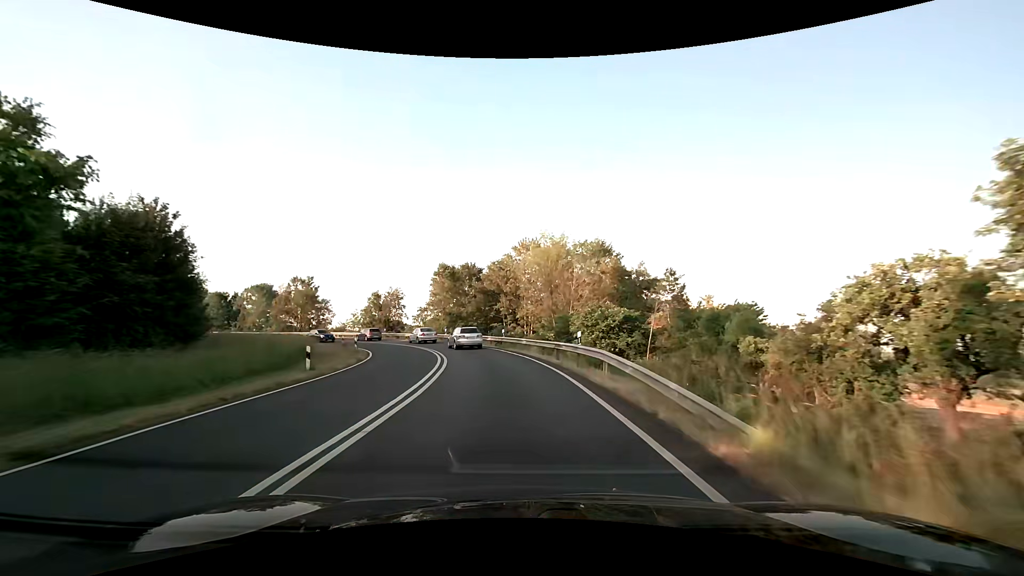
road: trunk_link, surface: asphalt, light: Day
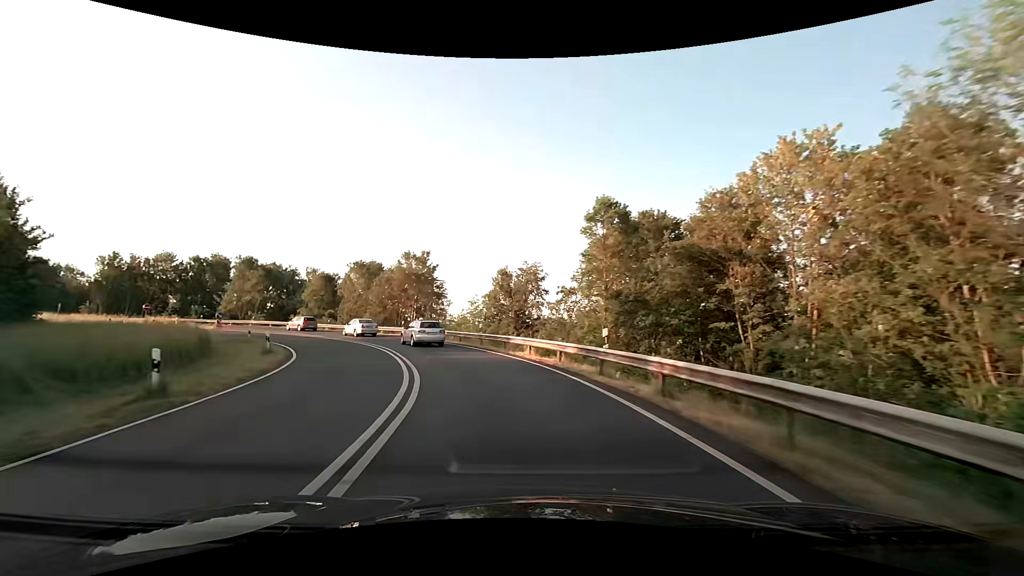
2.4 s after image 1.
(-4.5, +35.4) m; -18°
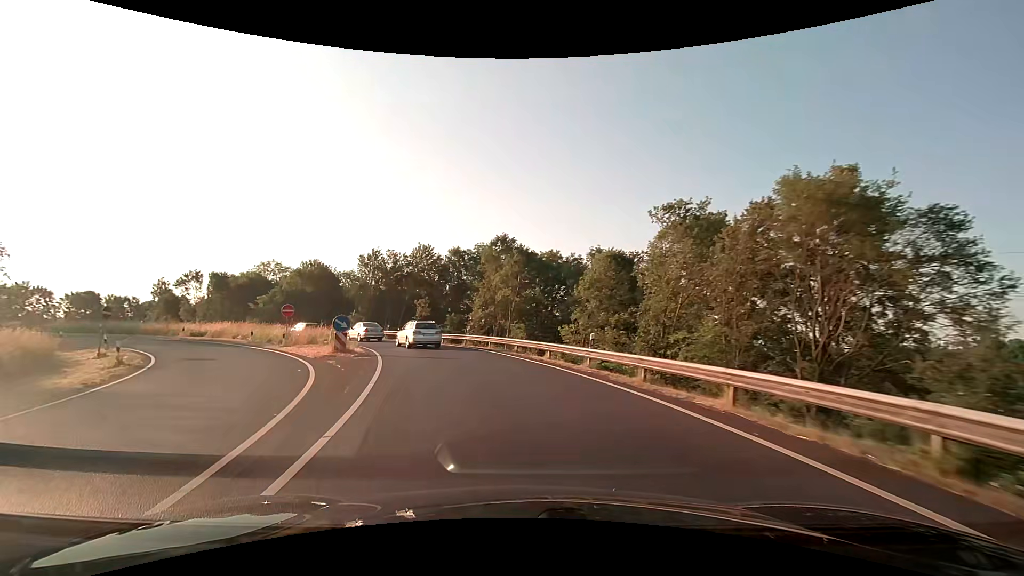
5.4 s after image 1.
(-12.7, +40.1) m; -35°
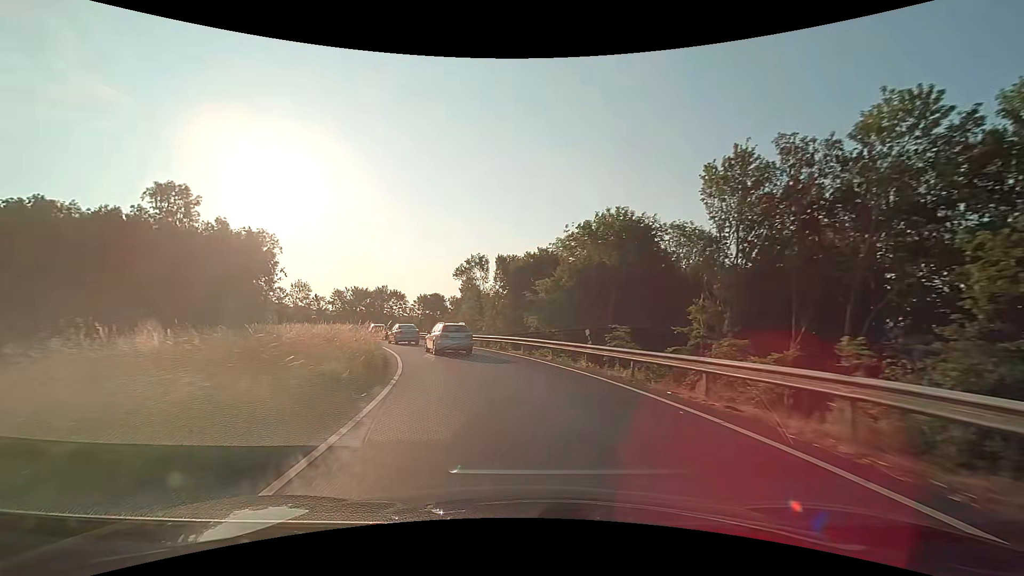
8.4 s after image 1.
(-13.8, +41.0) m; -37°
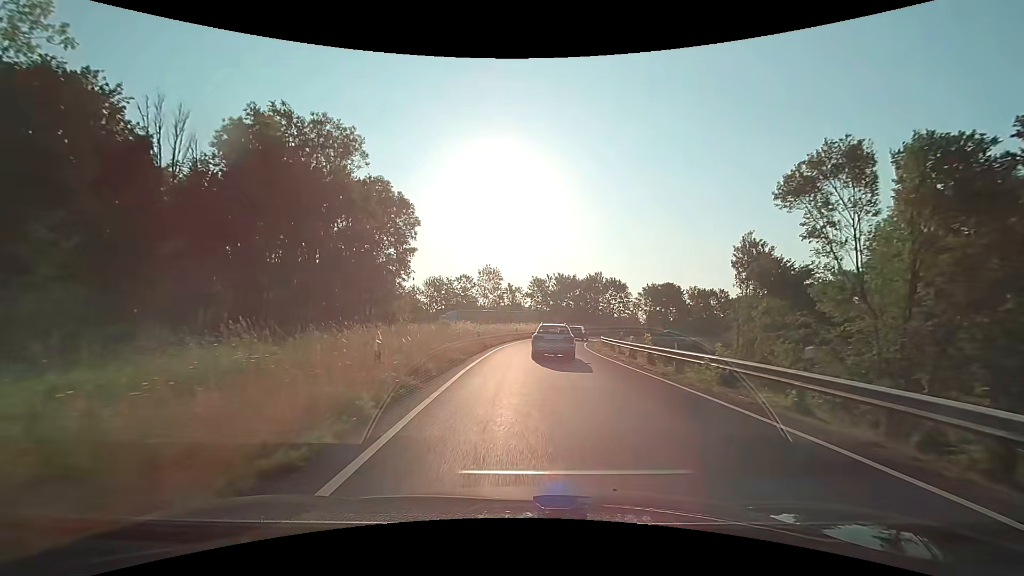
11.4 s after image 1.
(-11.3, +41.7) m; -25°
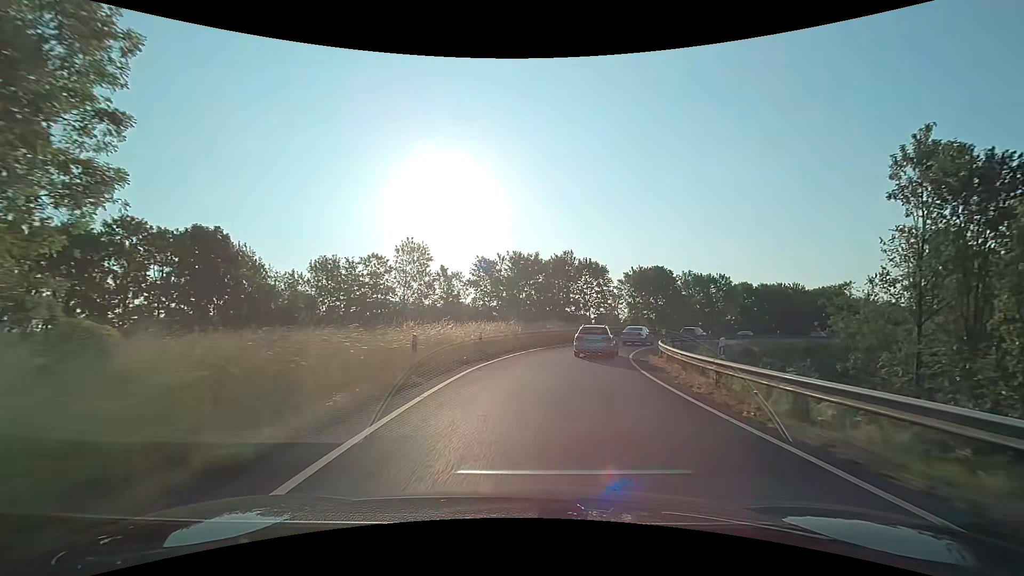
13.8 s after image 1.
(+0.5, +33.4) m; +5°
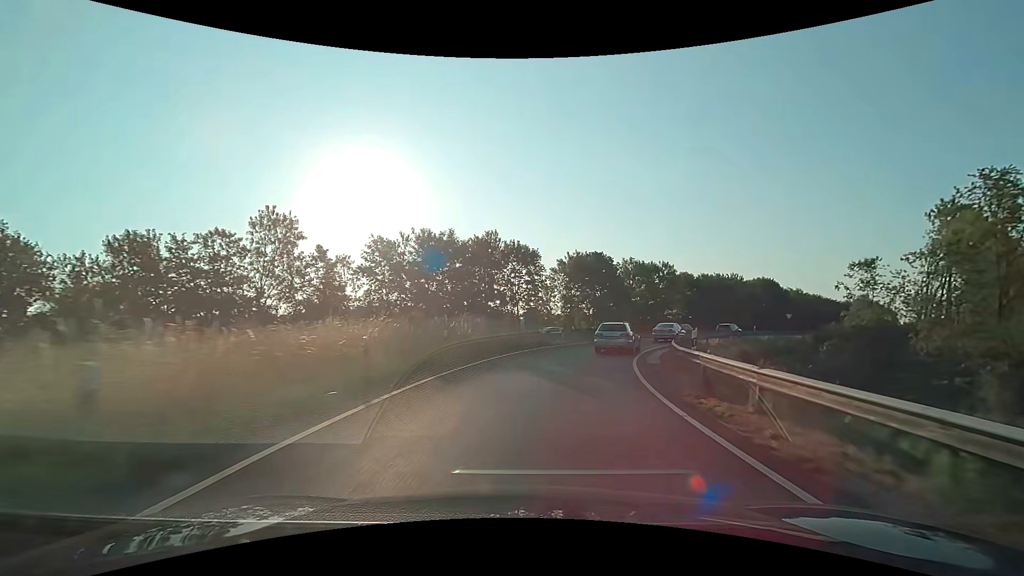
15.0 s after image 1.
(+1.3, +17.0) m; +9°
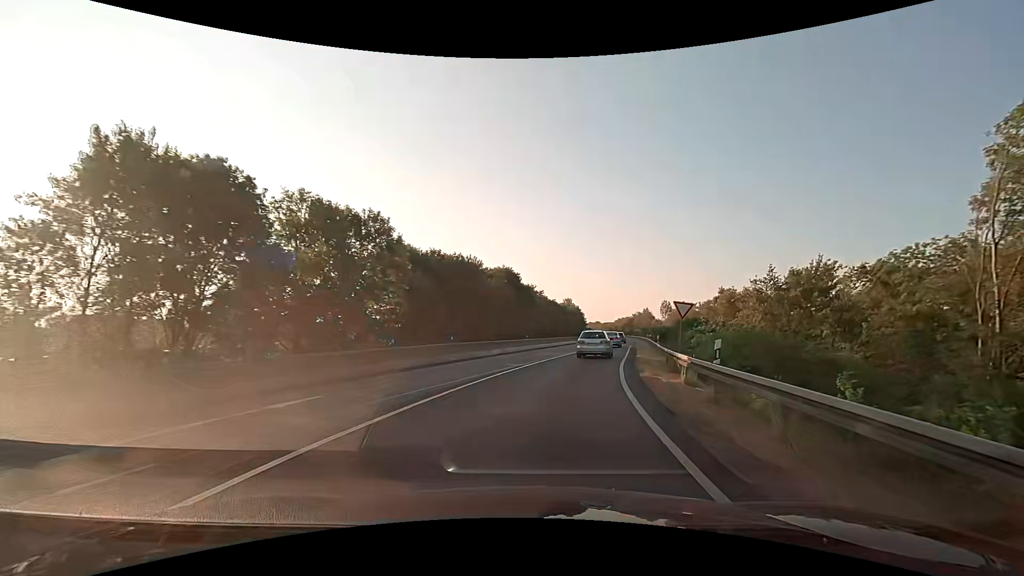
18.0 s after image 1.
(+11.9, +42.6) m; +32°
(0, +10) (+2, +20) (+4, +30) (+6, +39) (+8, +49) (+11, +59) (+13, +69) (+15, +78) (+18, +88) (+20, +98) m
